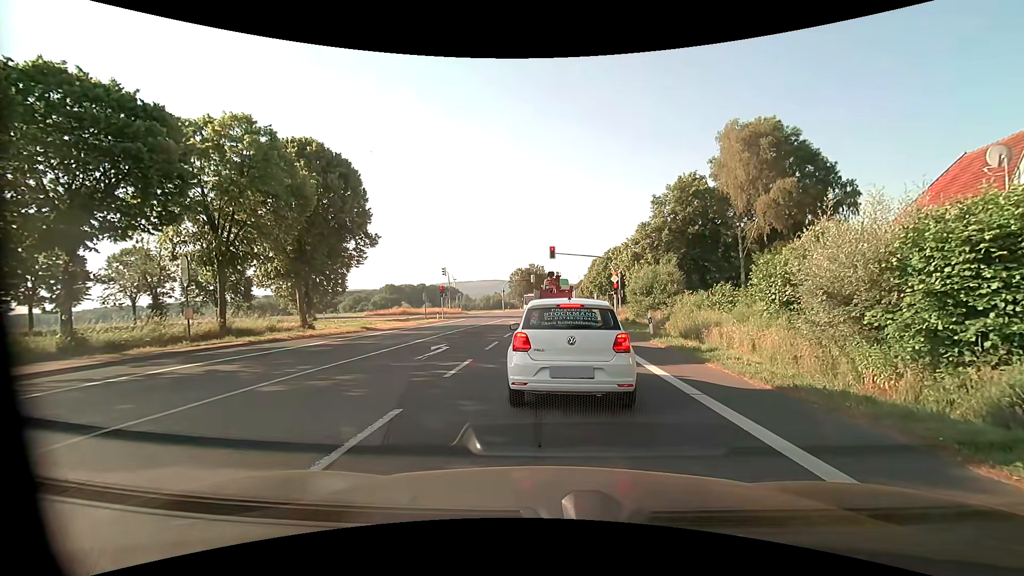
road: primary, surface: asphalt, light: Day
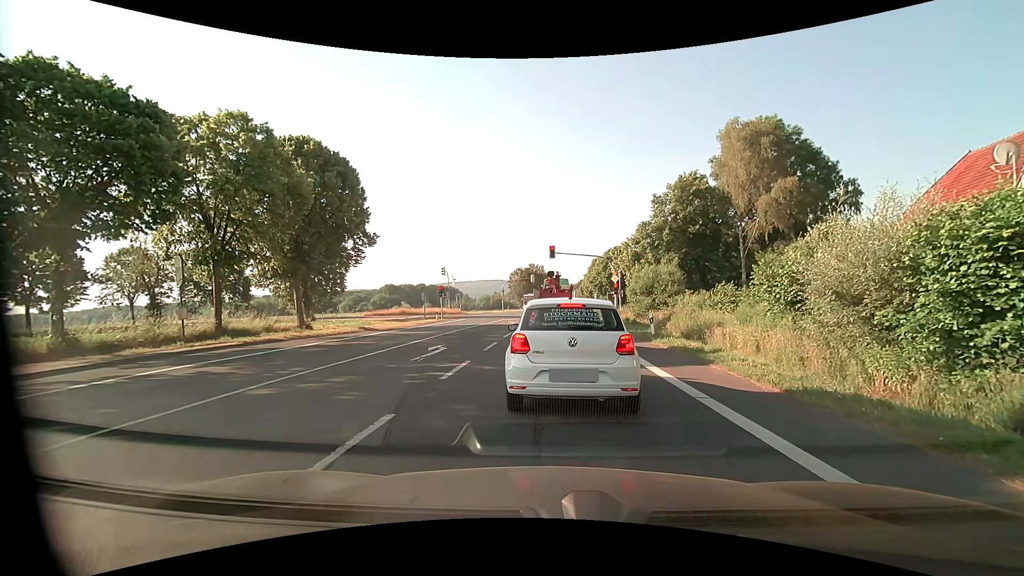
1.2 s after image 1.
(0.0, +0.3) m; 0°
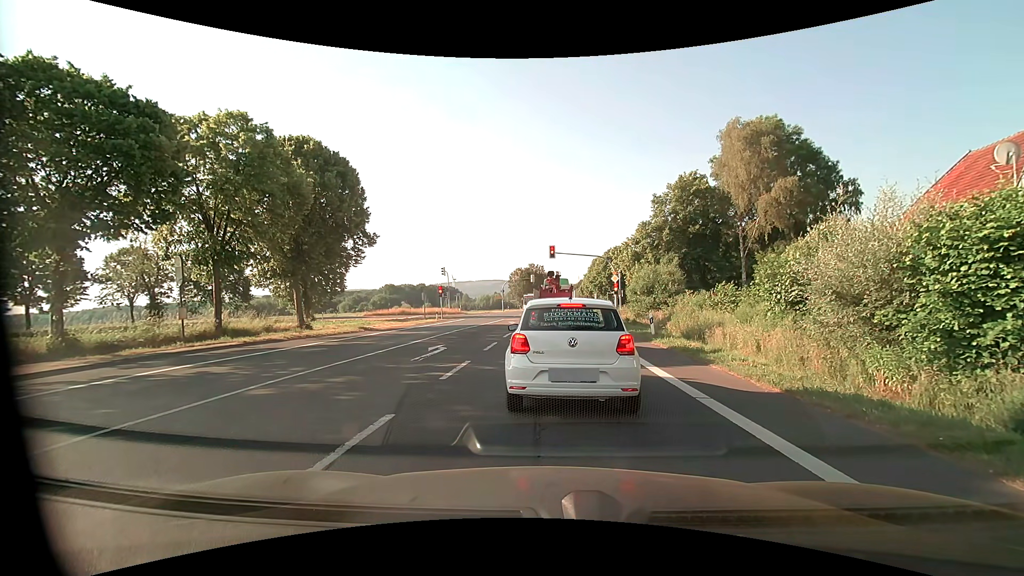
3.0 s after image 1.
(0.0, +0.1) m; 0°
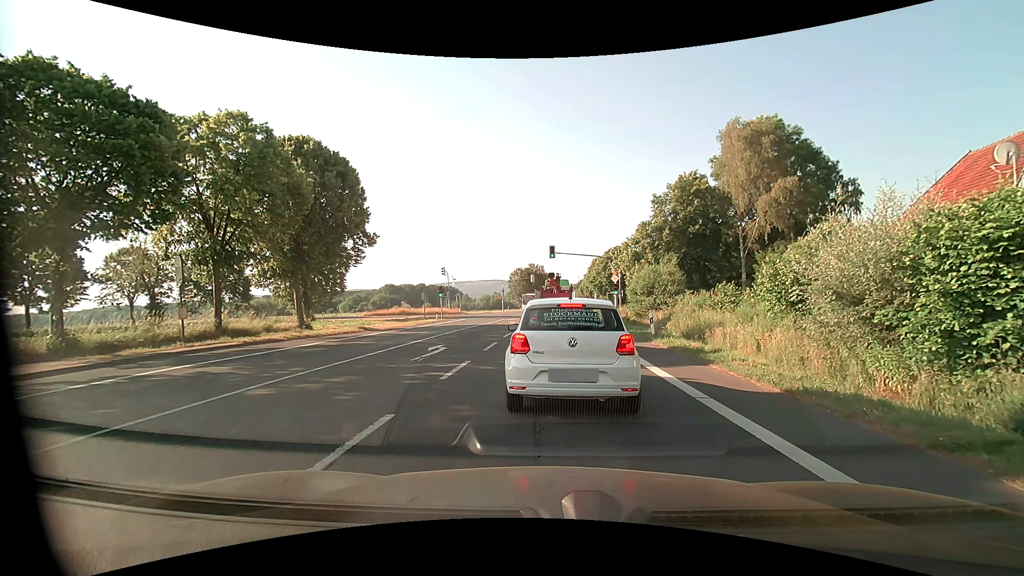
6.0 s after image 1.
(0.0, 0.0) m; 0°
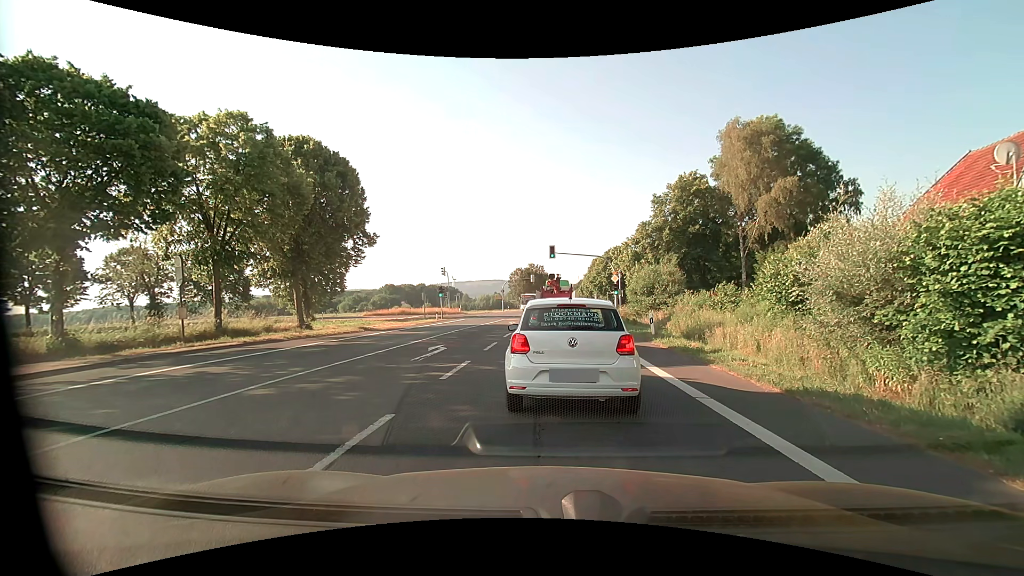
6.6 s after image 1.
(0.0, 0.0) m; 0°
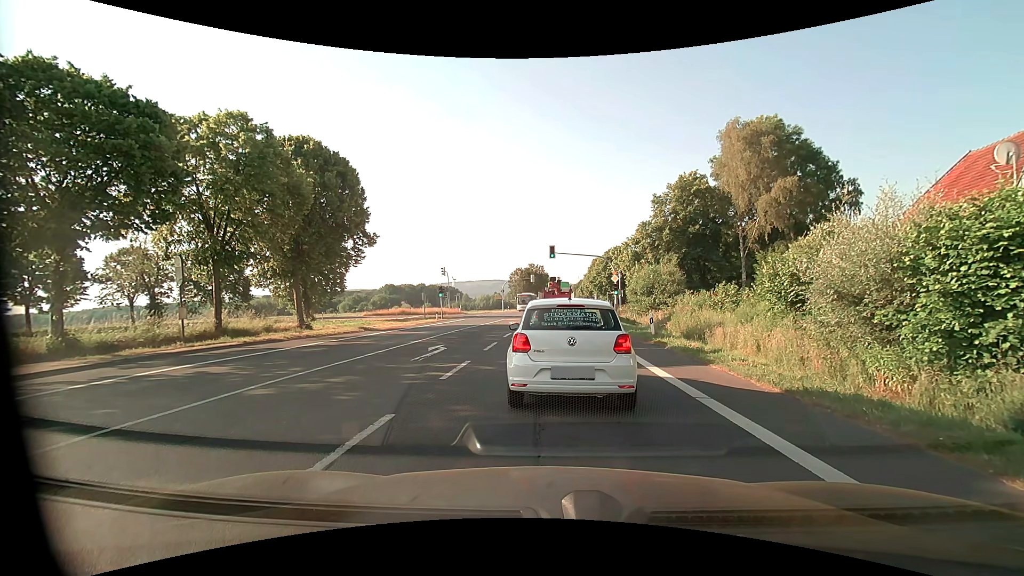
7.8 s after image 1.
(0.0, 0.0) m; 0°
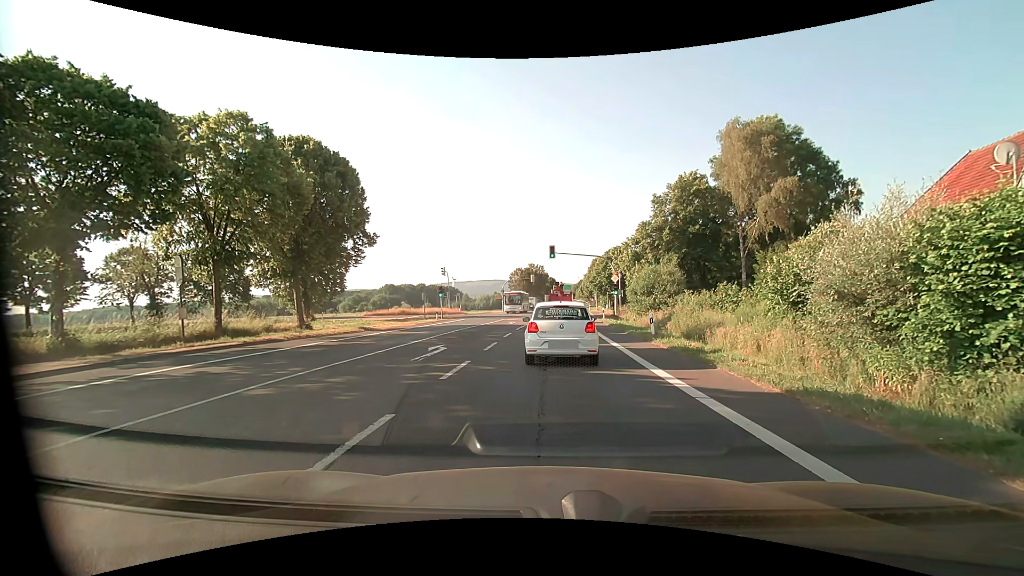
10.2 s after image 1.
(0.0, 0.0) m; 0°
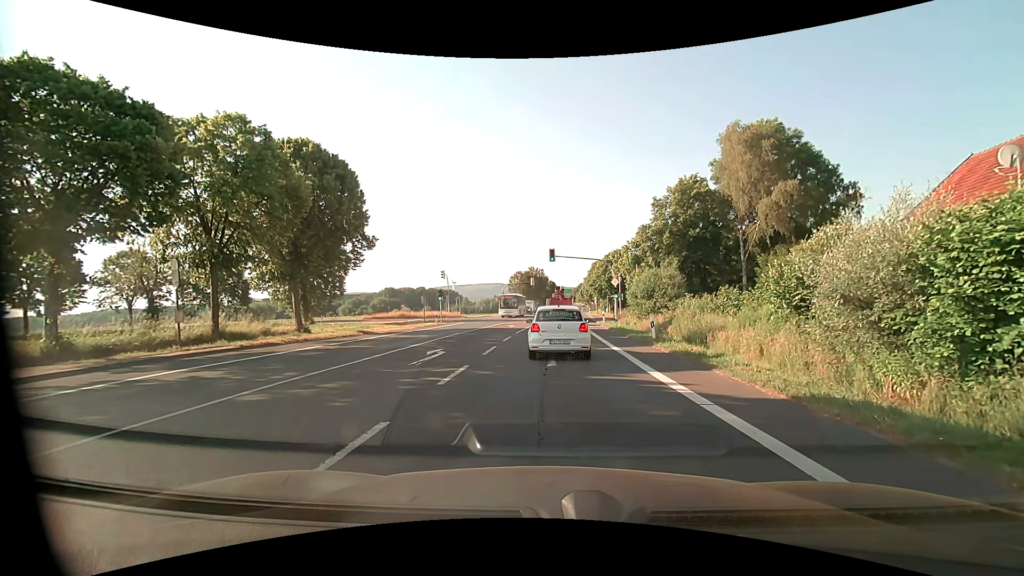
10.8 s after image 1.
(0.0, +0.2) m; 0°
(0, +10) (0, +20) (+1, +30) (+1, +40) (+2, +50) (+2, +60) (+3, +70) (+4, +80) (+4, +90) (+5, +100) m
